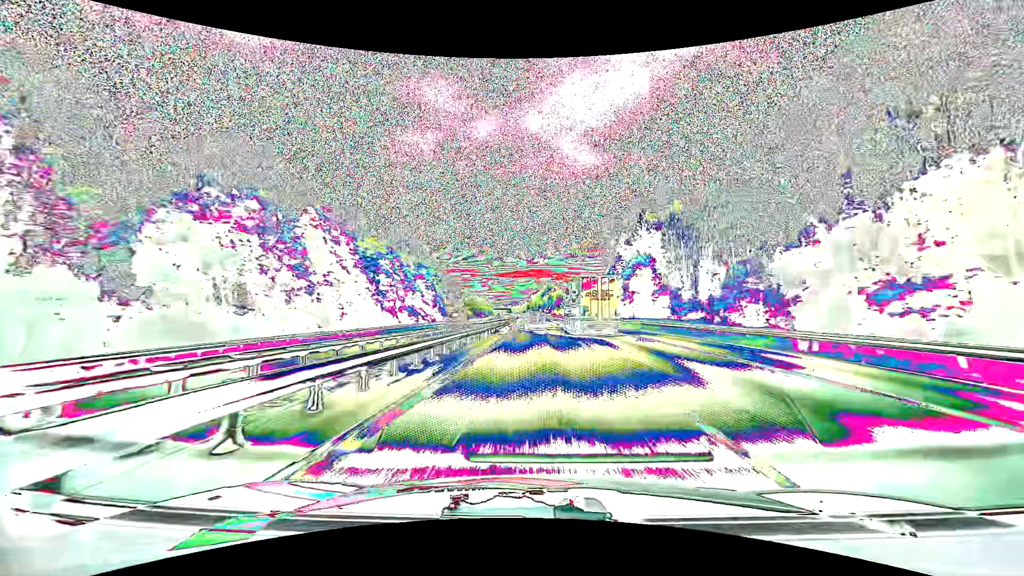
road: motorway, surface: asphalt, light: Day
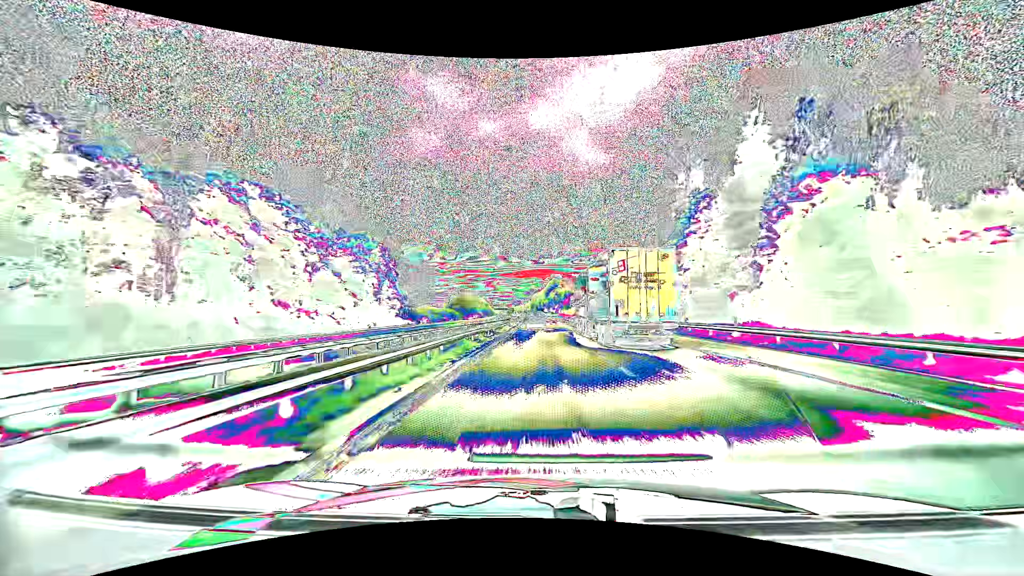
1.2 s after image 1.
(-0.2, +43.0) m; -1°
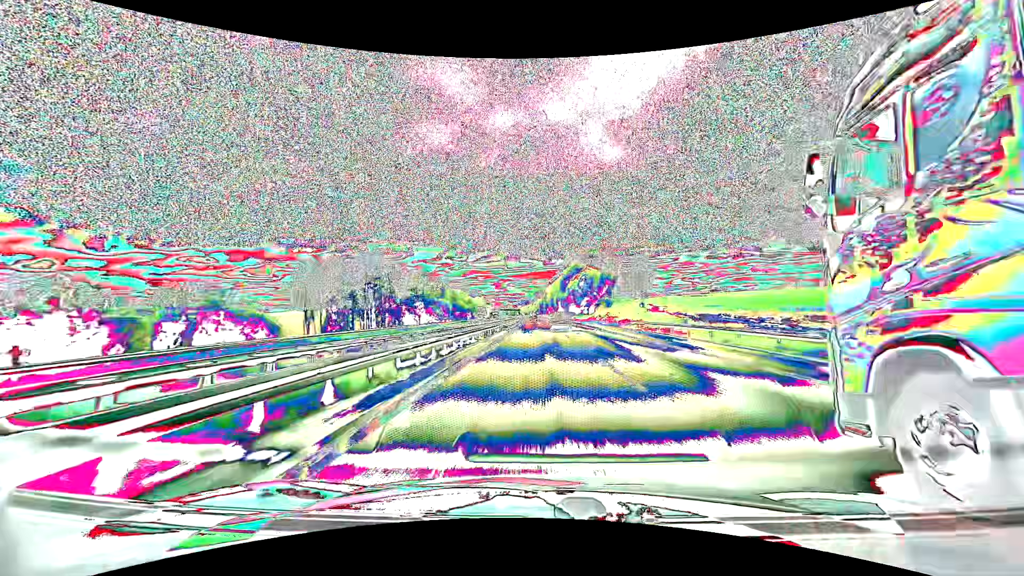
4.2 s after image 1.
(-0.7, +108.6) m; -1°
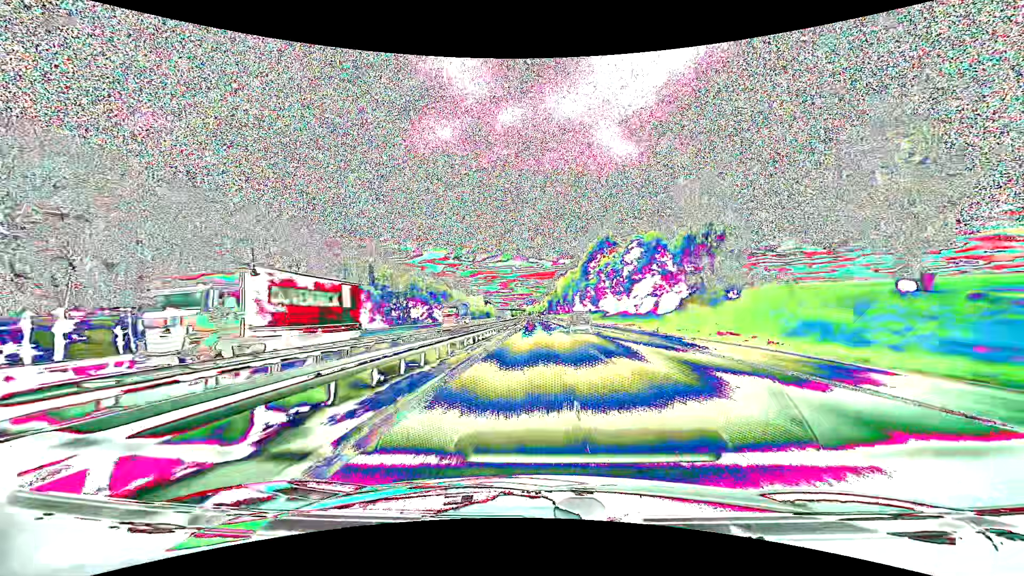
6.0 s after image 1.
(-0.5, +66.6) m; -1°
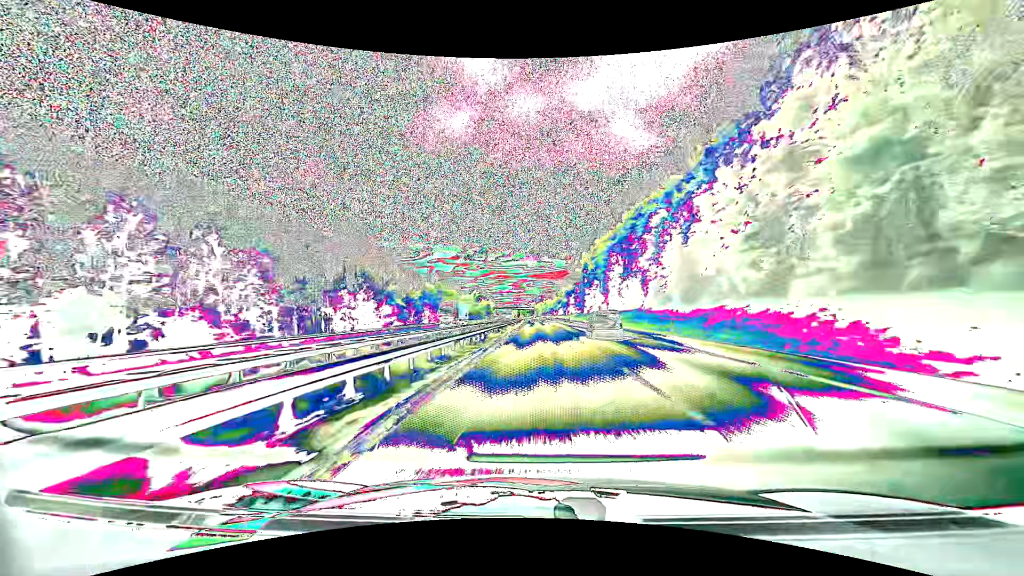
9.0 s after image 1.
(-1.0, +113.9) m; -1°
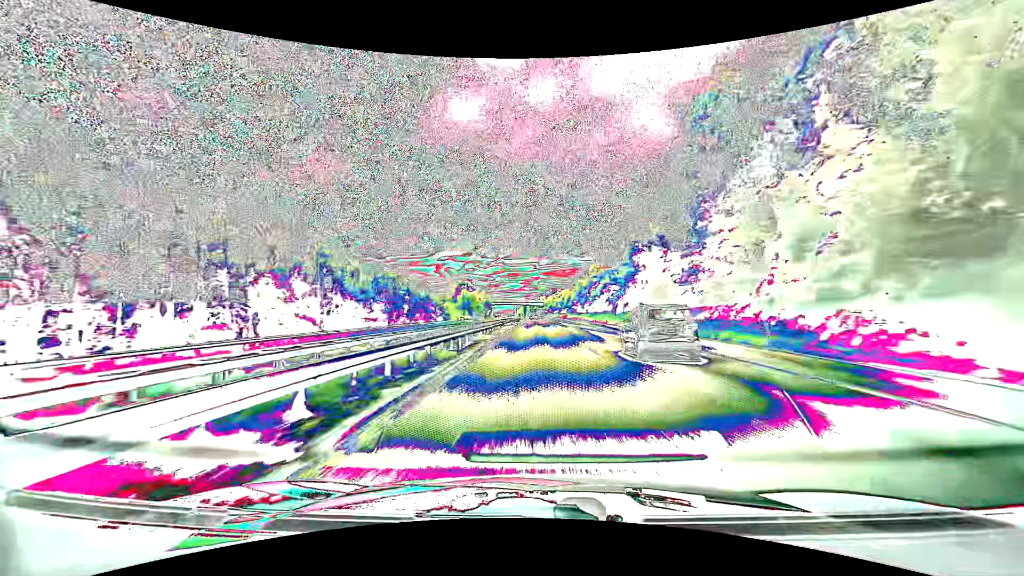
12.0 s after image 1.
(-1.0, +116.8) m; -1°
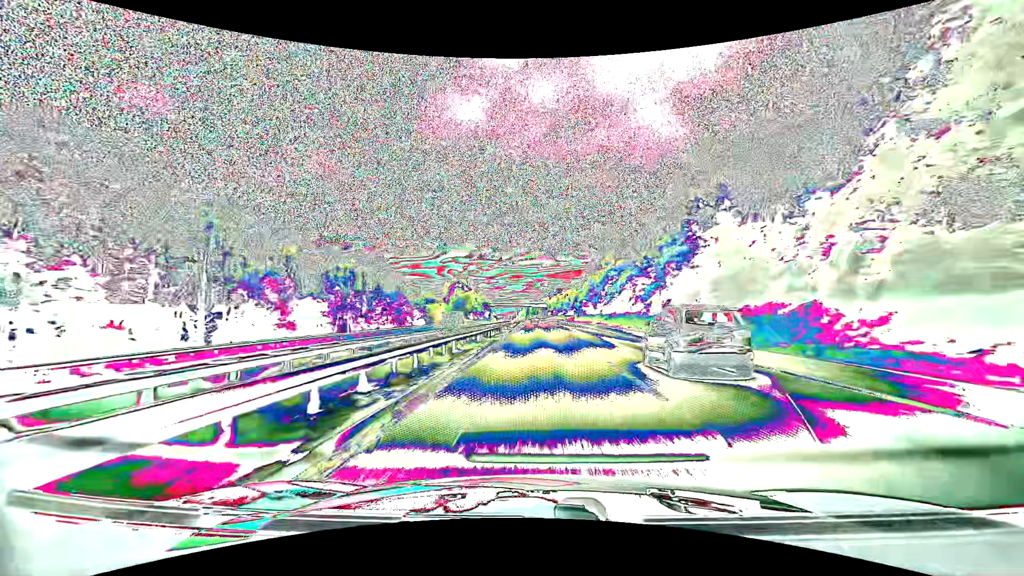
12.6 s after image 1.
(-0.2, +23.7) m; -1°
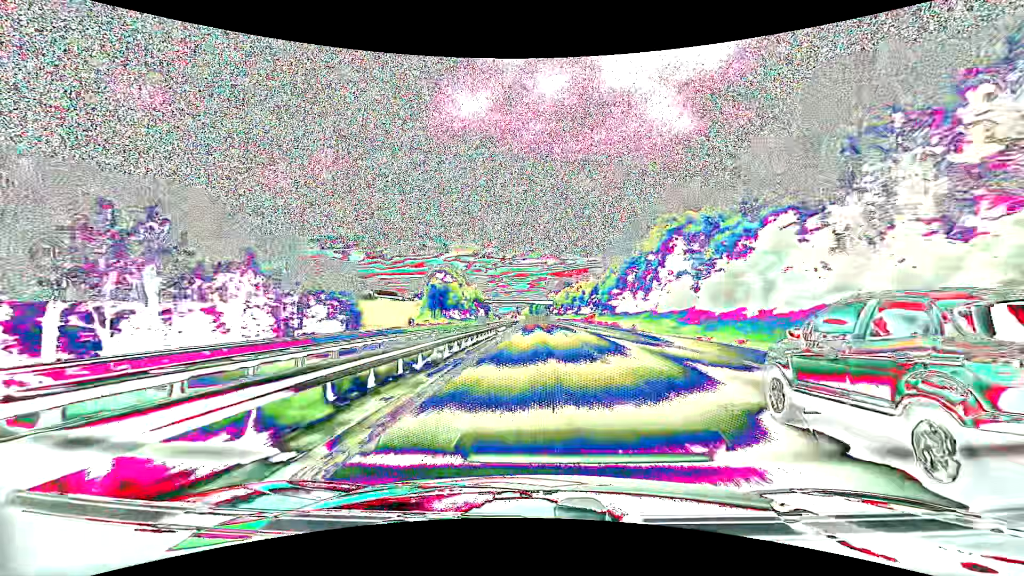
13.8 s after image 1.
(-0.3, +47.7) m; 0°
(0, +10) (0, +20) (0, +30) (0, +40) (0, +50) (0, +60) (-1, +70) (-1, +80) (-1, +90) (-1, +100) m
